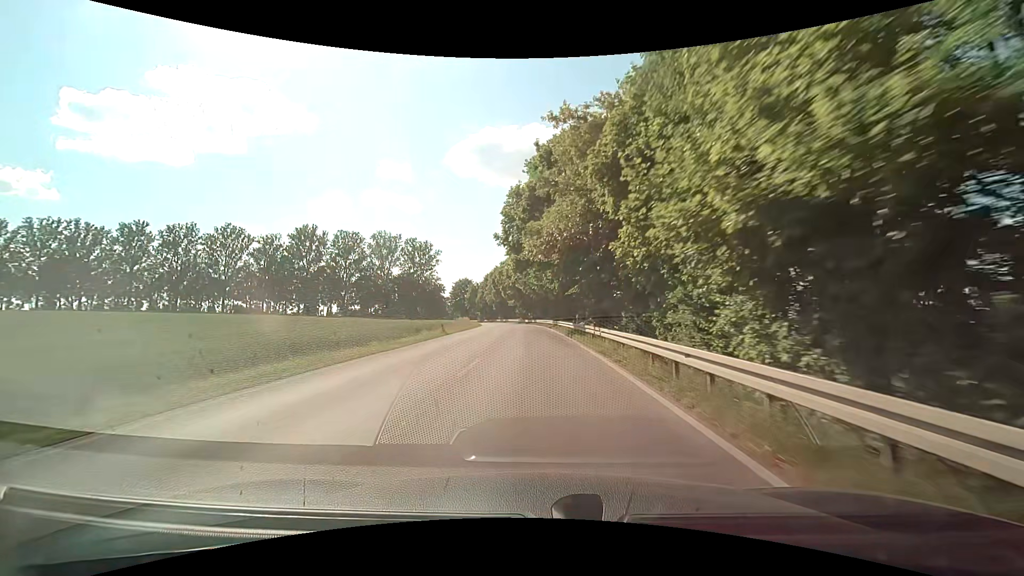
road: secondary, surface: asphalt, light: Day
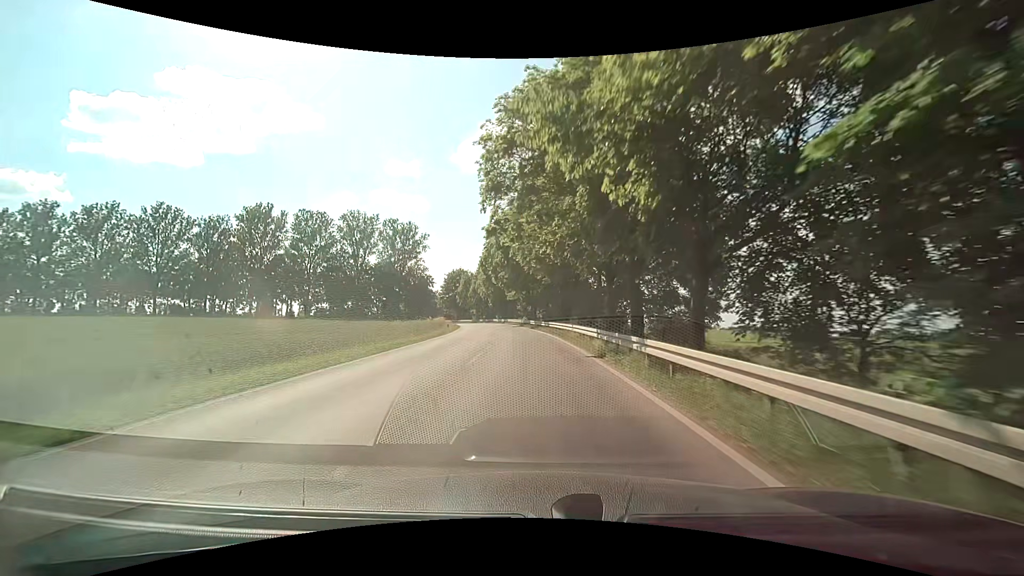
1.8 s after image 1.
(-0.1, +34.4) m; -1°
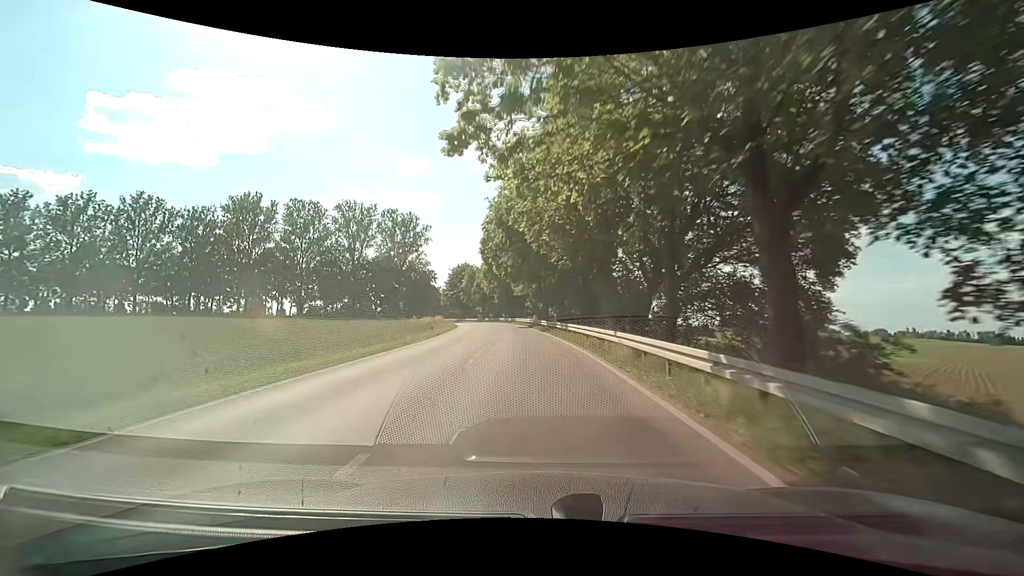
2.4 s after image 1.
(-0.1, +11.7) m; -1°
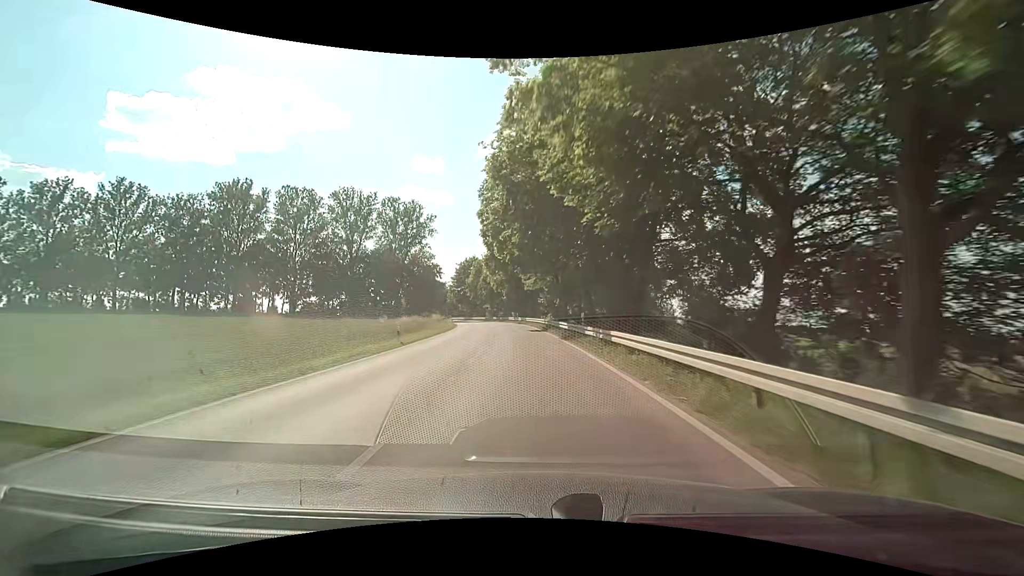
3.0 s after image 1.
(-0.1, +11.8) m; -1°
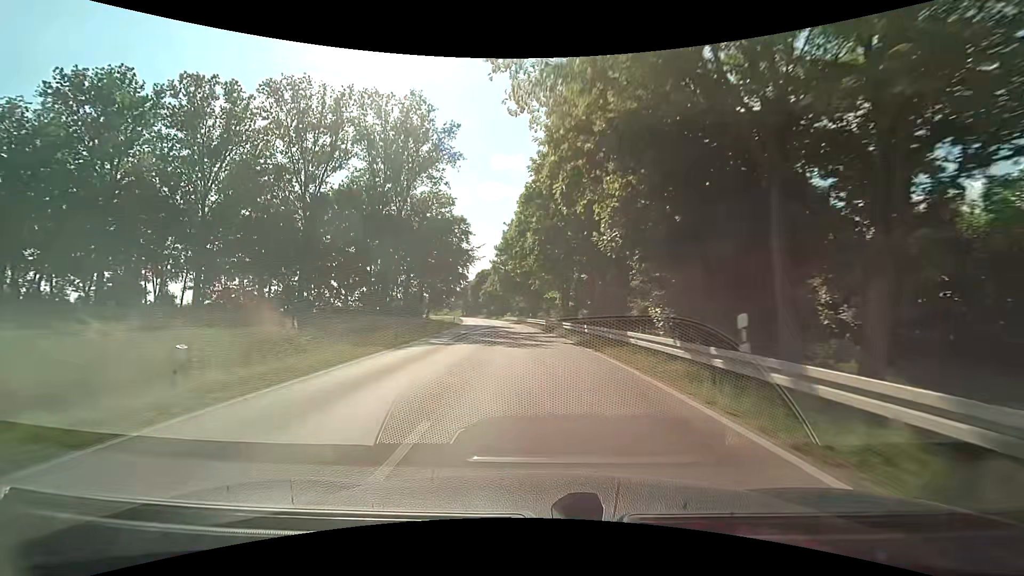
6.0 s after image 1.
(-4.2, +59.6) m; -9°
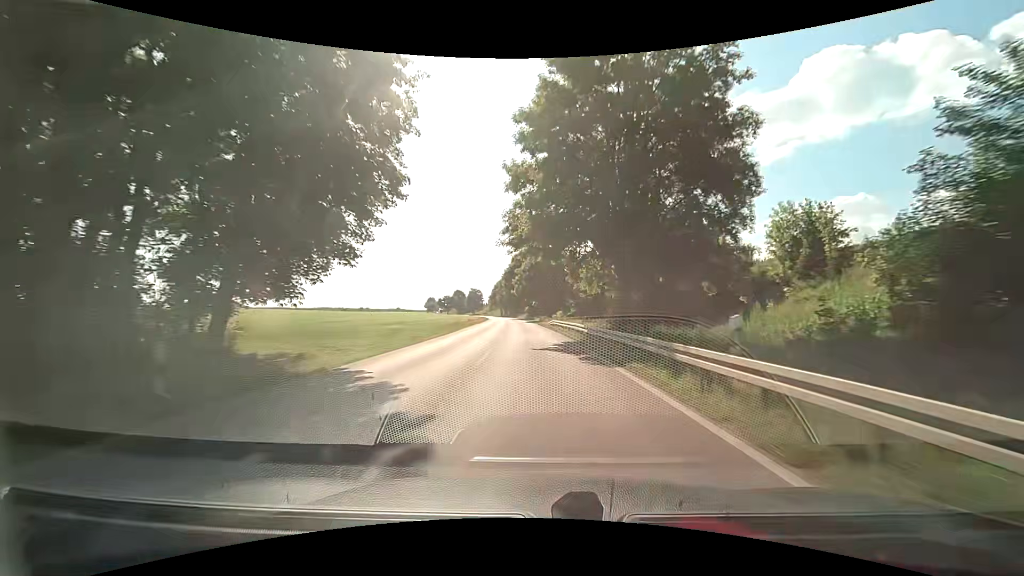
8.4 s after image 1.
(-3.4, +50.3) m; -6°
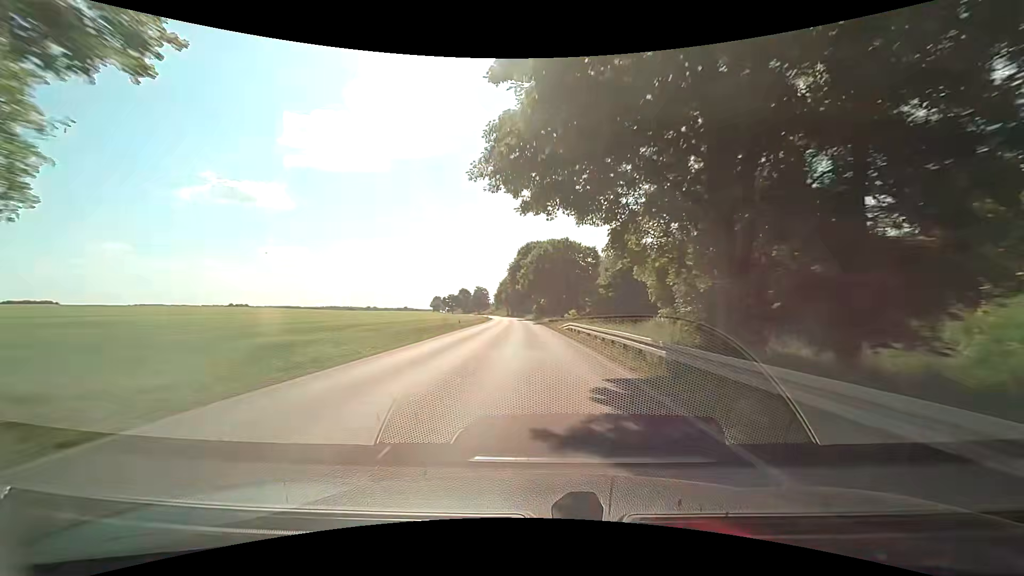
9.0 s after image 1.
(-0.2, +13.2) m; -1°
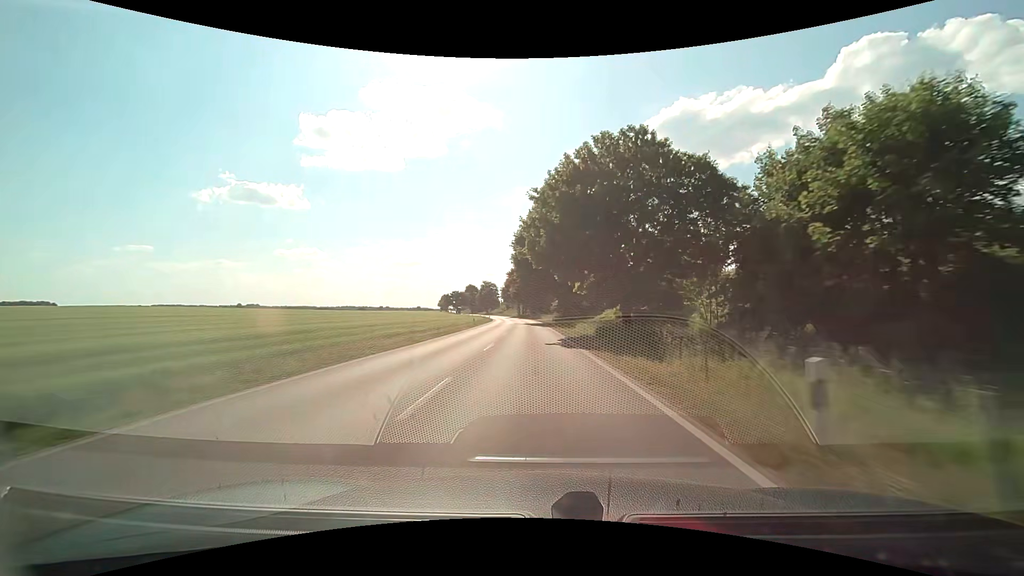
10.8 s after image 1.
(-0.9, +41.4) m; -2°
(0, +10) (0, +20) (0, +30) (0, +40) (-1, +50) (-1, +60) (-1, +70) (-2, +80) (-3, +90) (-3, +100) m
